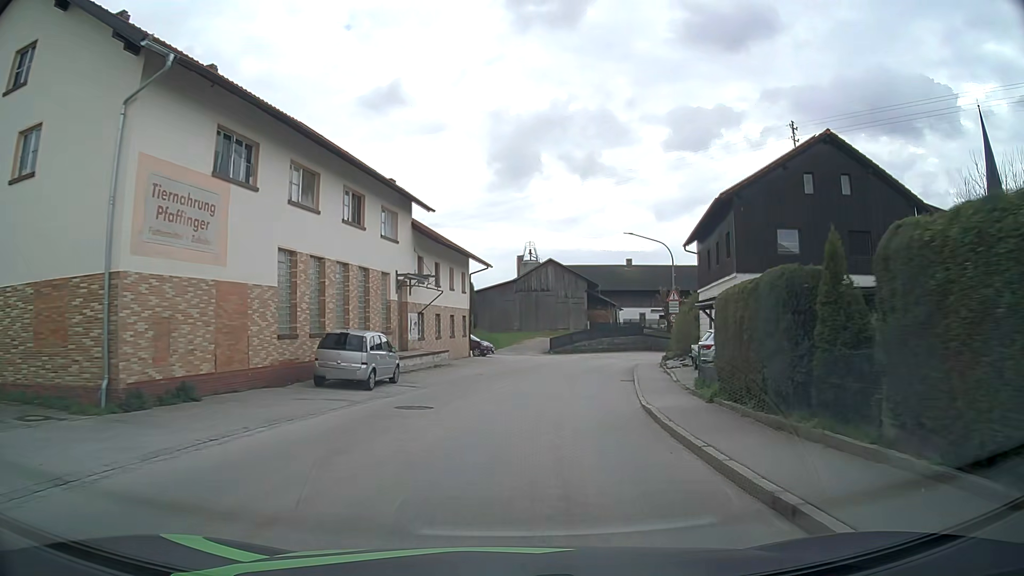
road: tertiary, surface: asphalt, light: Day
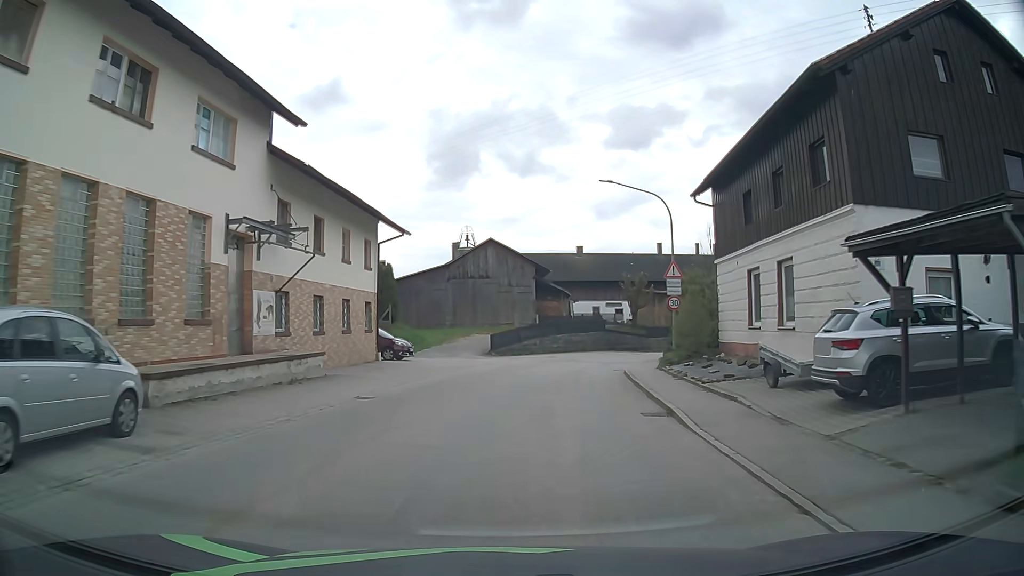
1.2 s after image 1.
(+0.8, +13.0) m; +6°
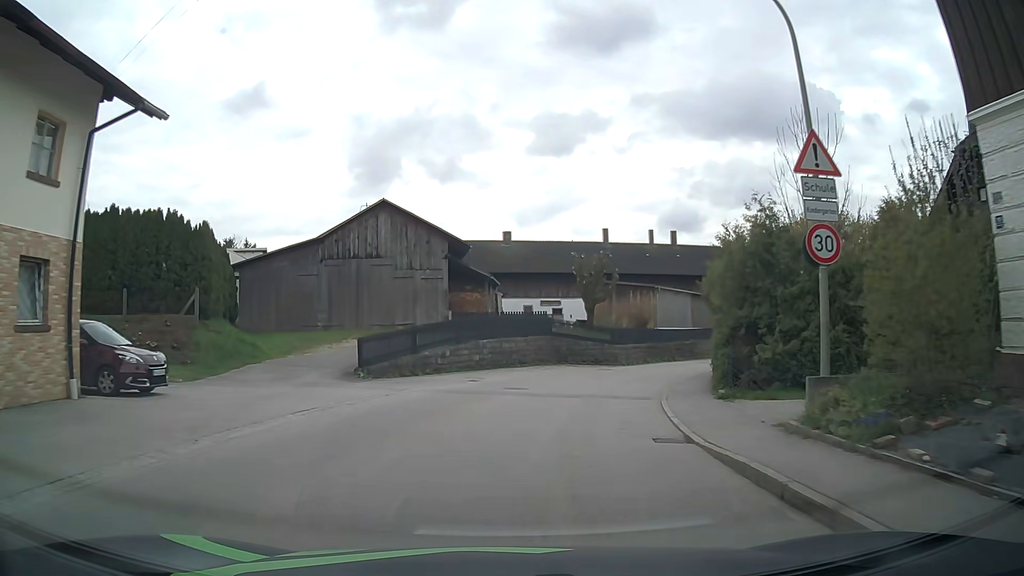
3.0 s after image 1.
(+0.9, +18.7) m; +6°
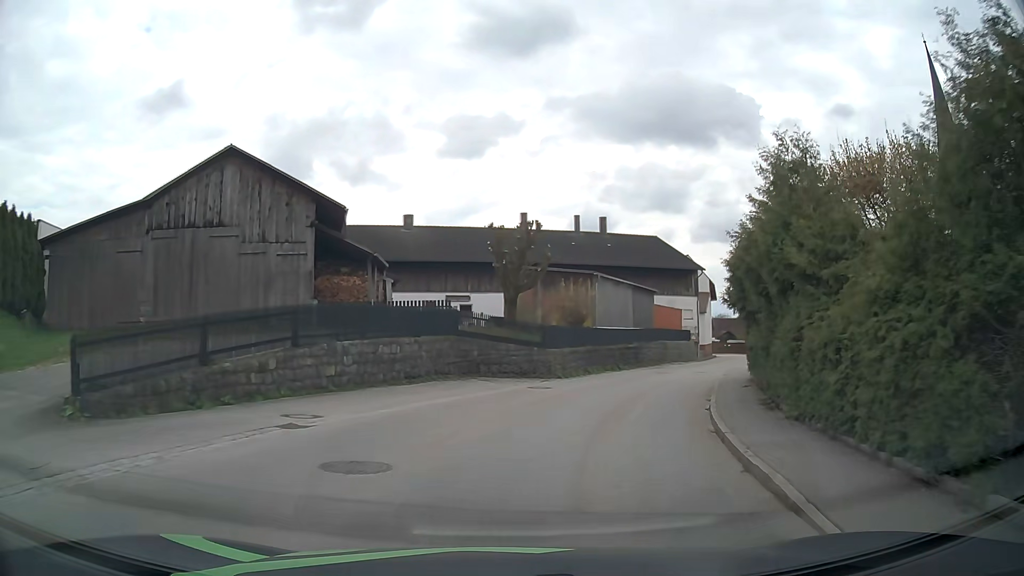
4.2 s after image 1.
(+0.7, +11.7) m; +8°
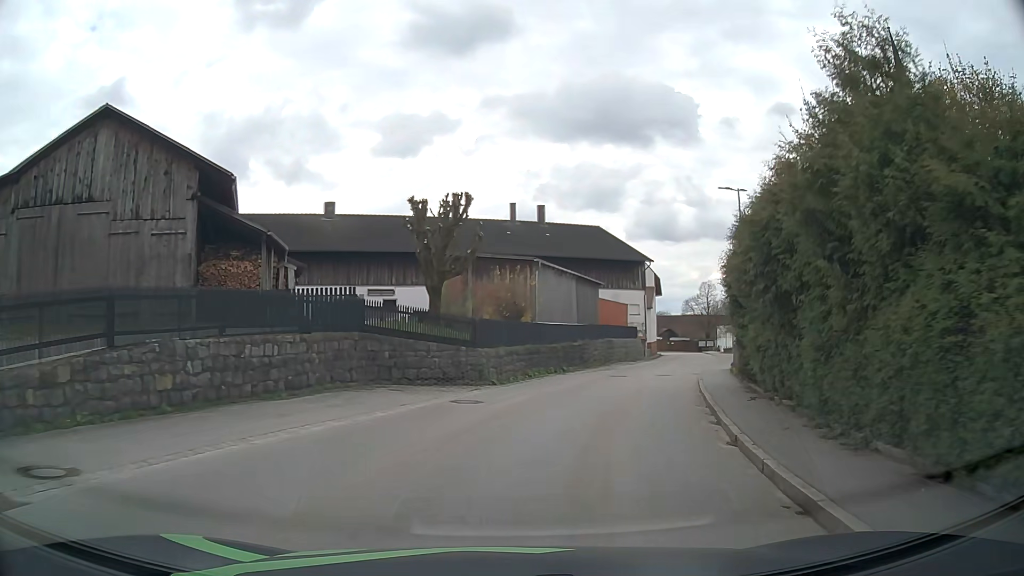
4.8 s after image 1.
(+0.3, +5.7) m; +5°
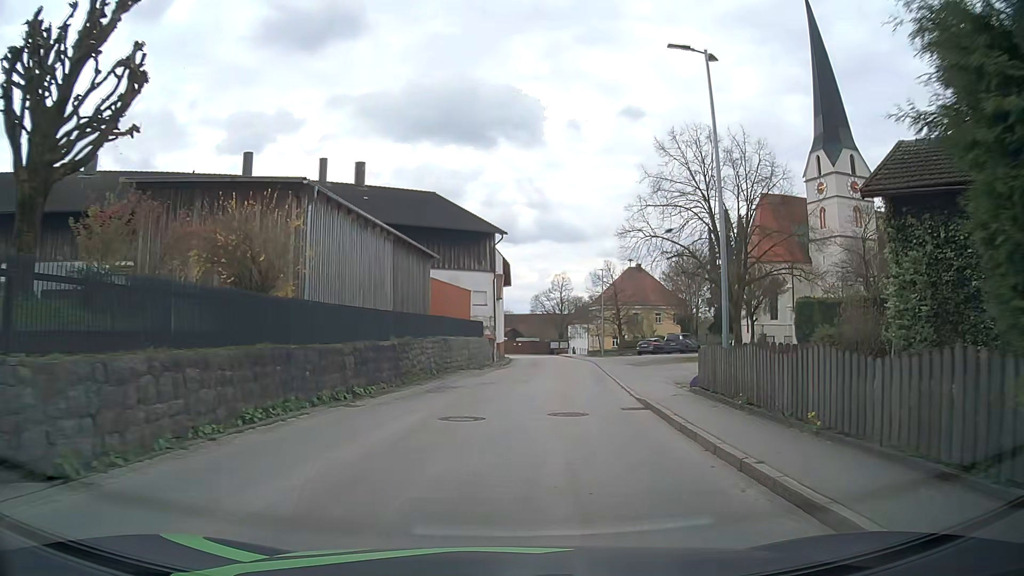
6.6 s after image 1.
(+2.2, +16.1) m; +14°
(0, +10) (+1, +20) (+2, +30) (+3, +40) (+4, +50) (+5, +60) (+5, +70) (+4, +80) (+1, +89) (-6, +96) m
